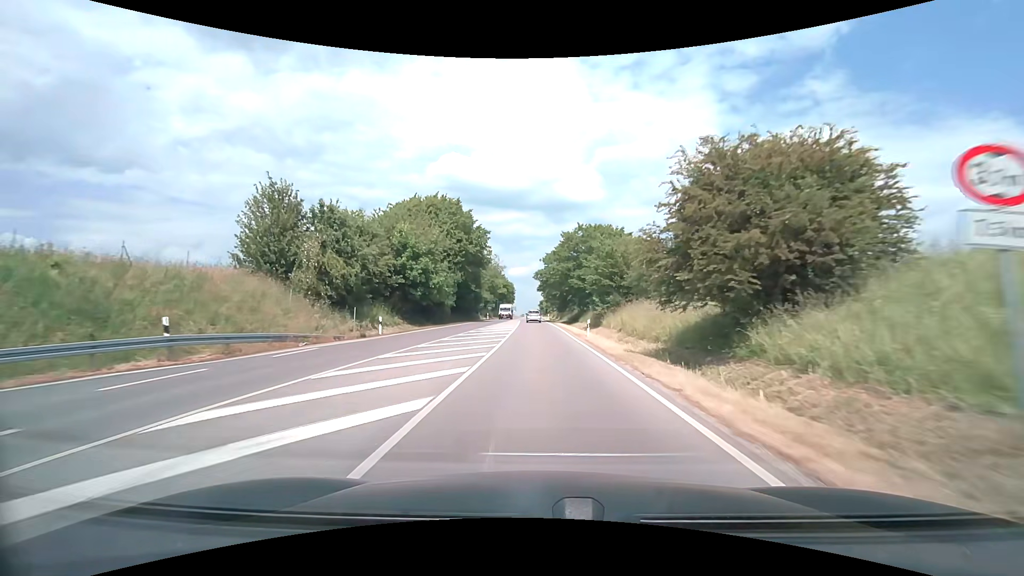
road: secondary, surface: asphalt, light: Day
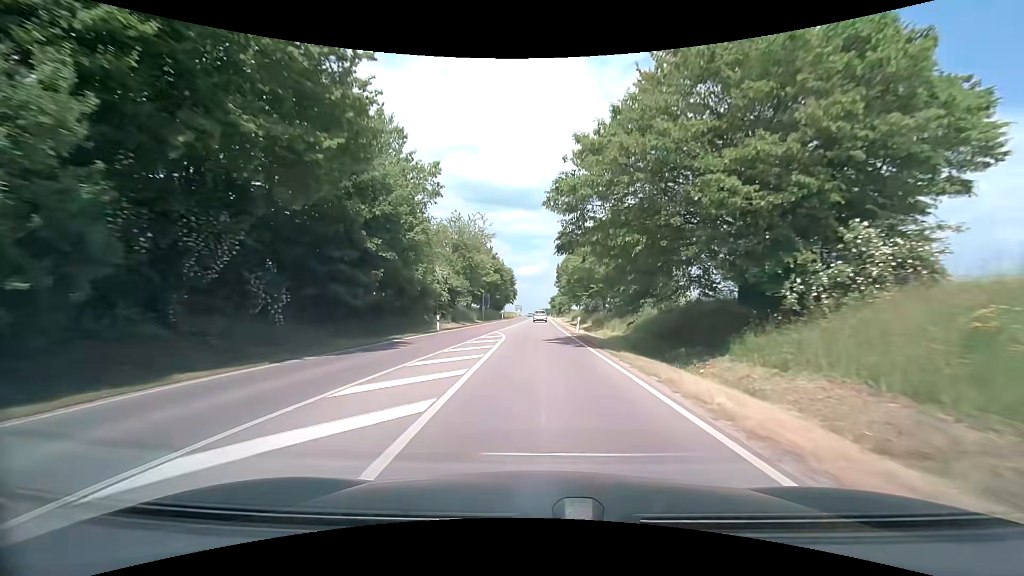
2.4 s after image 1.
(-0.4, +44.5) m; -1°
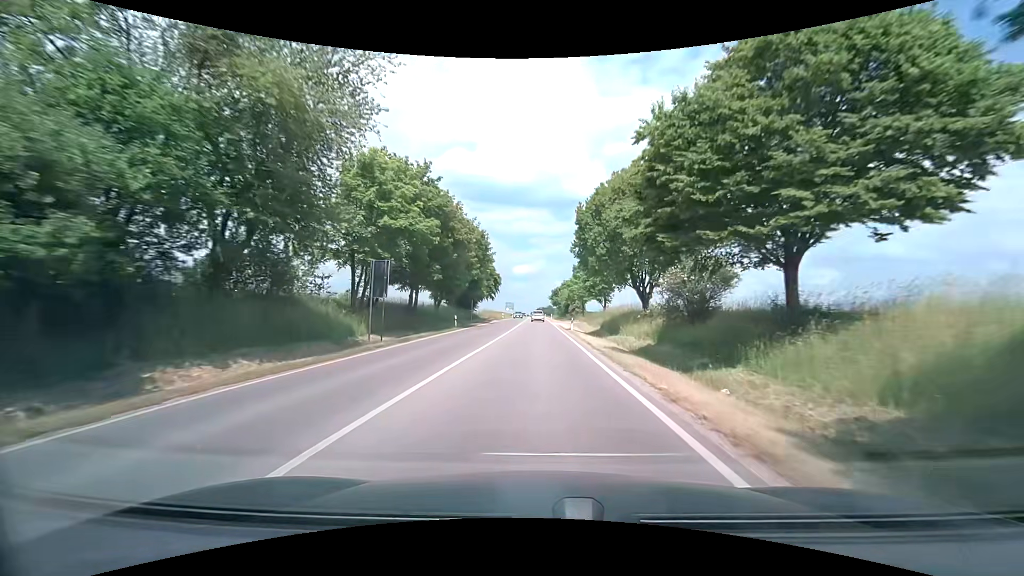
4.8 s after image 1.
(+0.1, +45.0) m; 0°
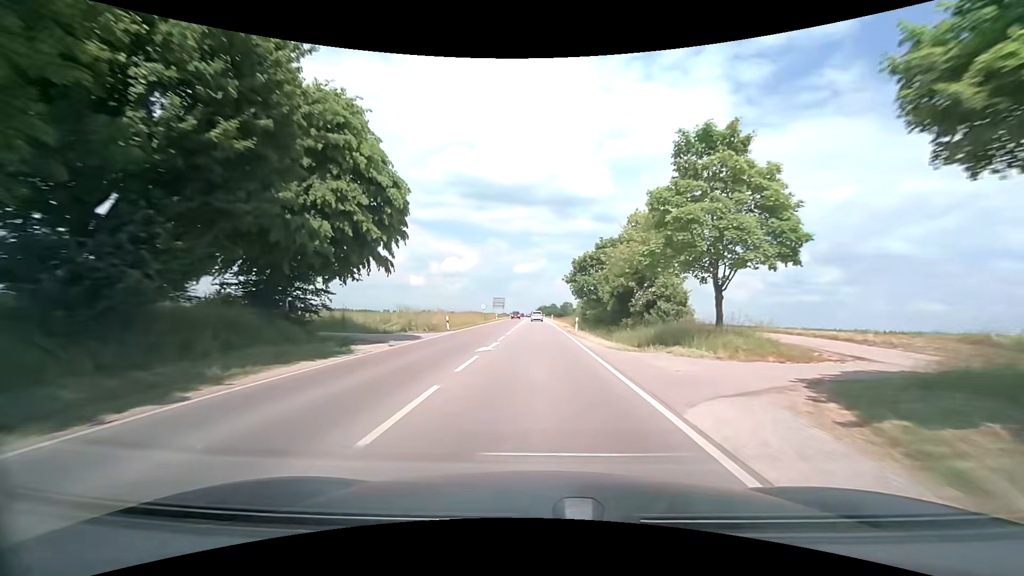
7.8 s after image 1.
(+0.3, +56.9) m; 0°
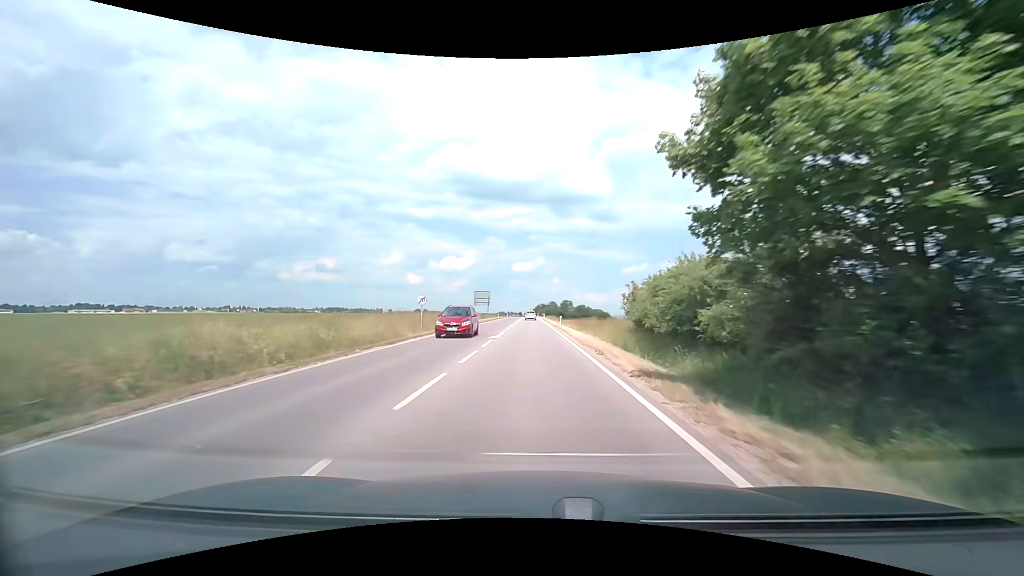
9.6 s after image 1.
(+0.1, +34.5) m; 0°
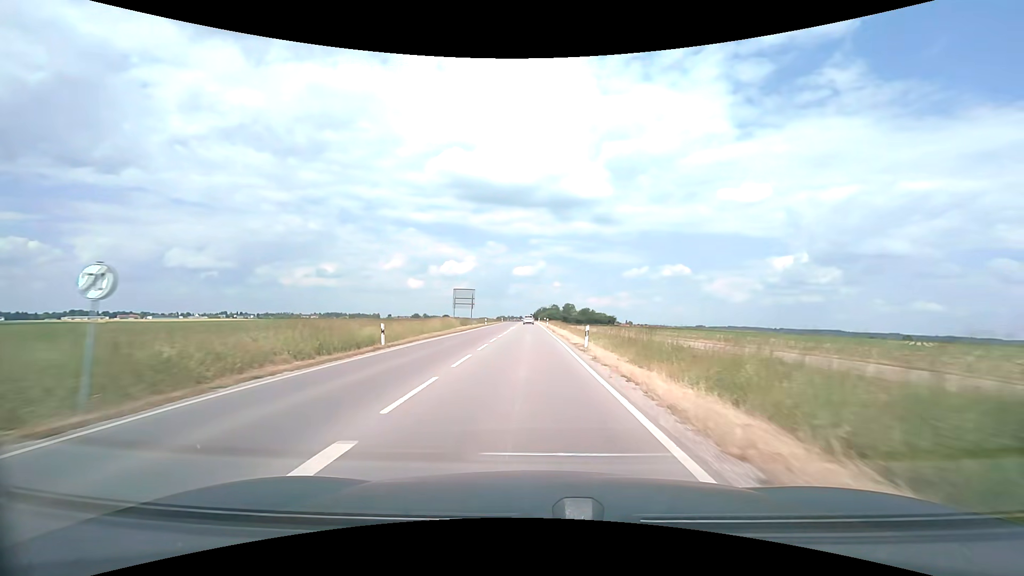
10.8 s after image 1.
(+0.1, +24.3) m; 0°
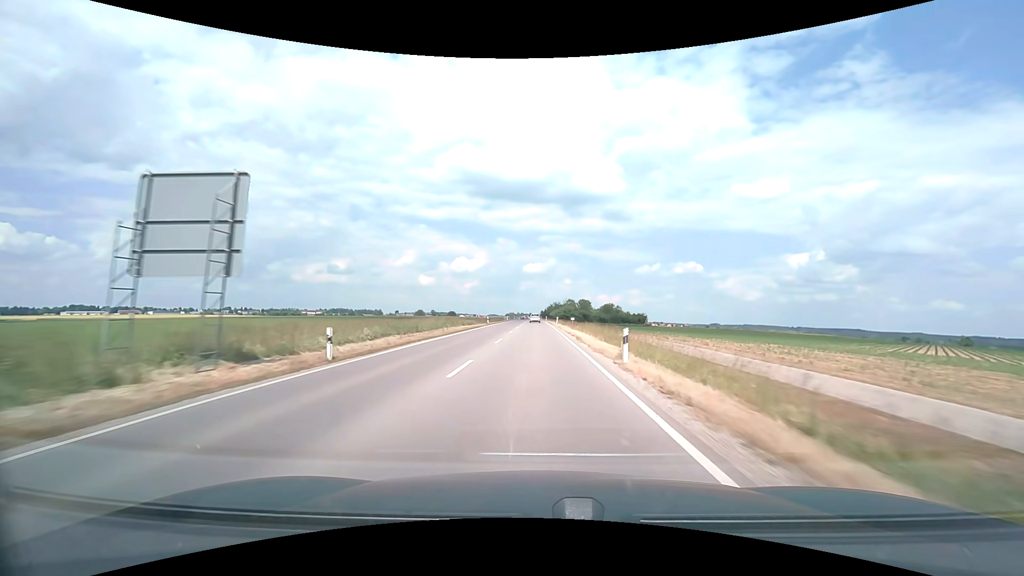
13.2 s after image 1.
(-0.9, +57.5) m; -1°
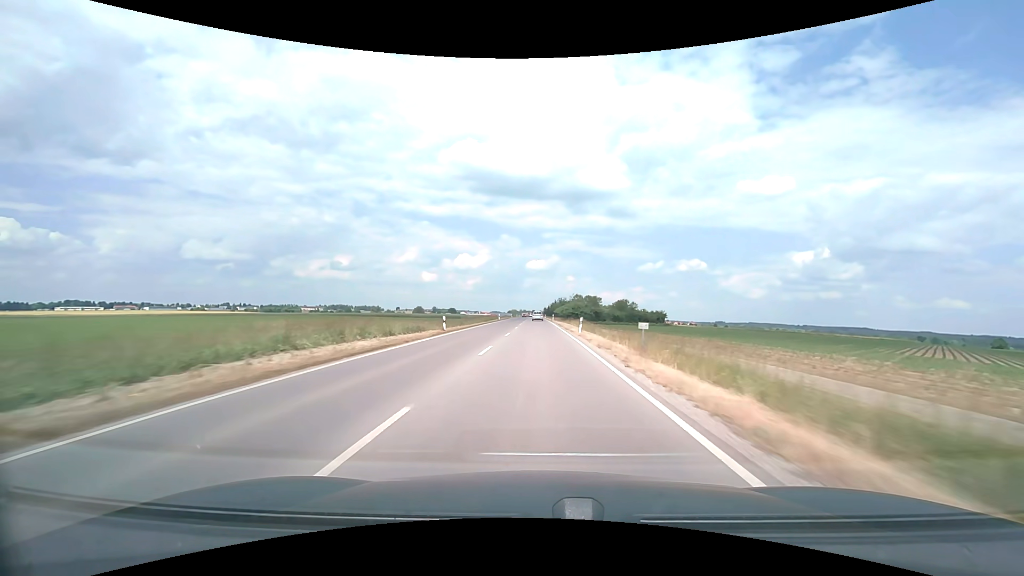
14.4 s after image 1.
(-0.1, +31.8) m; 0°
(0, +10) (0, +20) (0, +30) (0, +40) (0, +50) (0, +60) (0, +70) (0, +80) (0, +90) (0, +100) m
